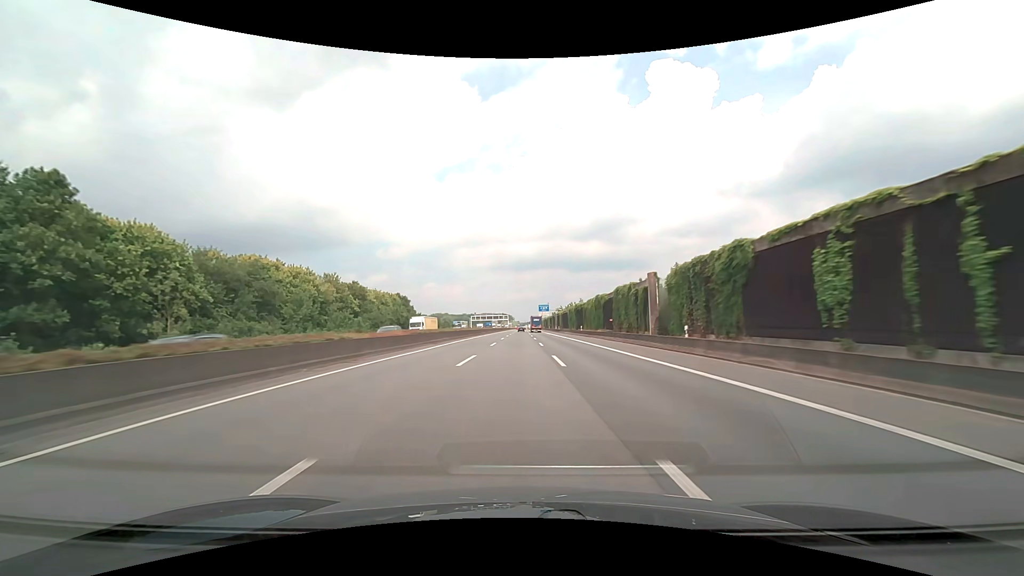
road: motorway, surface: asphalt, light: Day
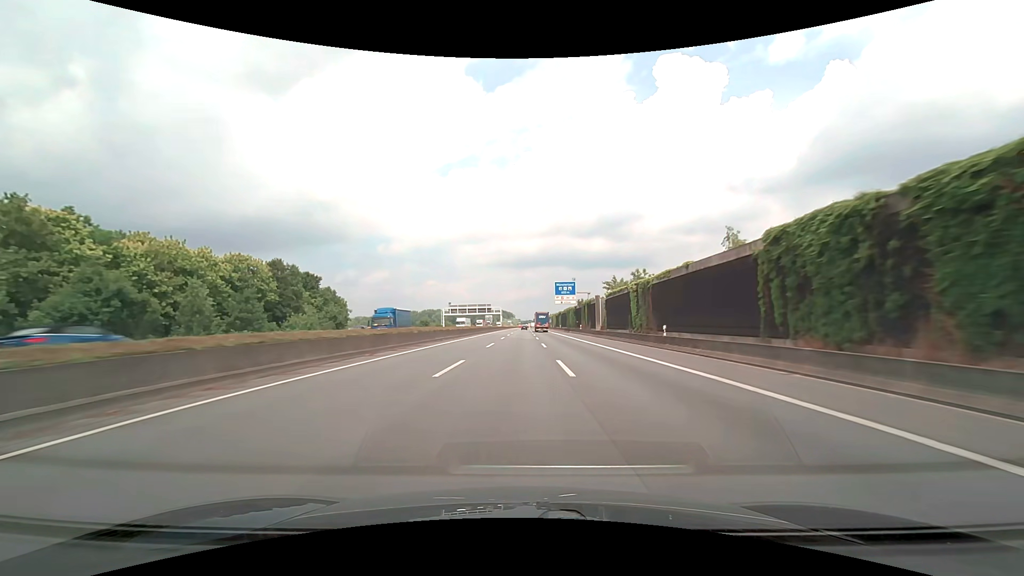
(-0.2, +93.5) m; 0°
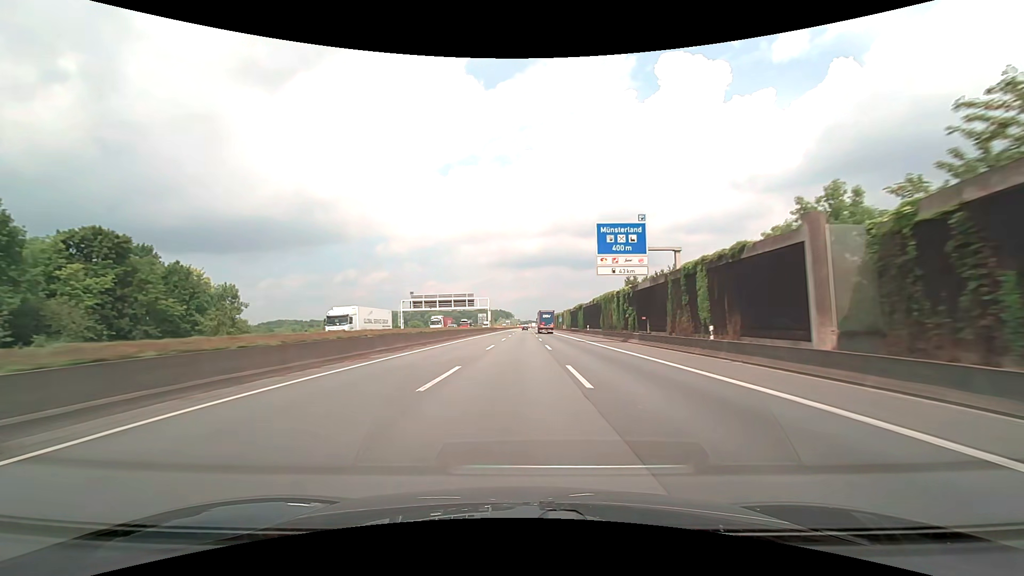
(+0.1, +56.4) m; 0°
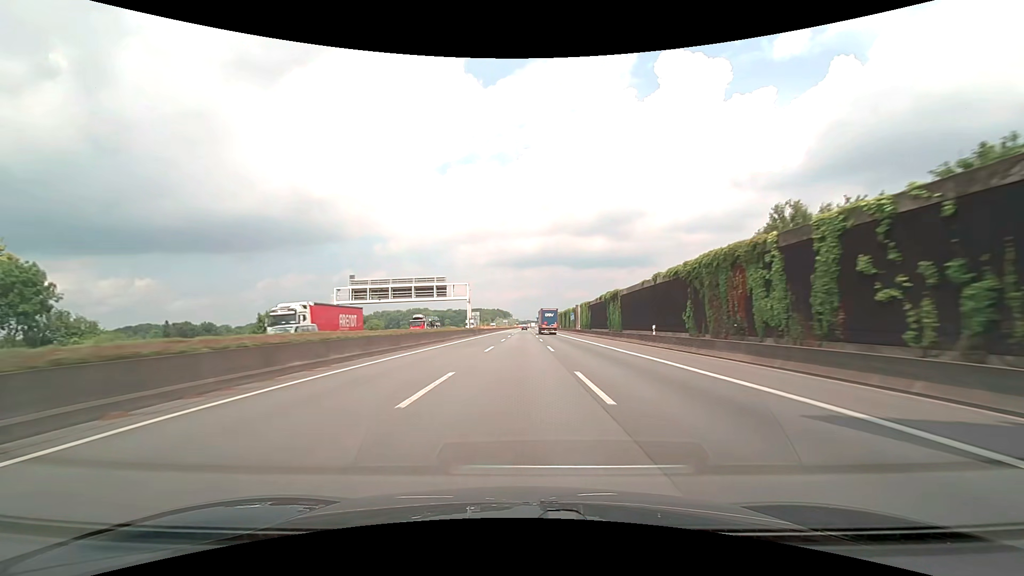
(+0.1, +37.8) m; 0°
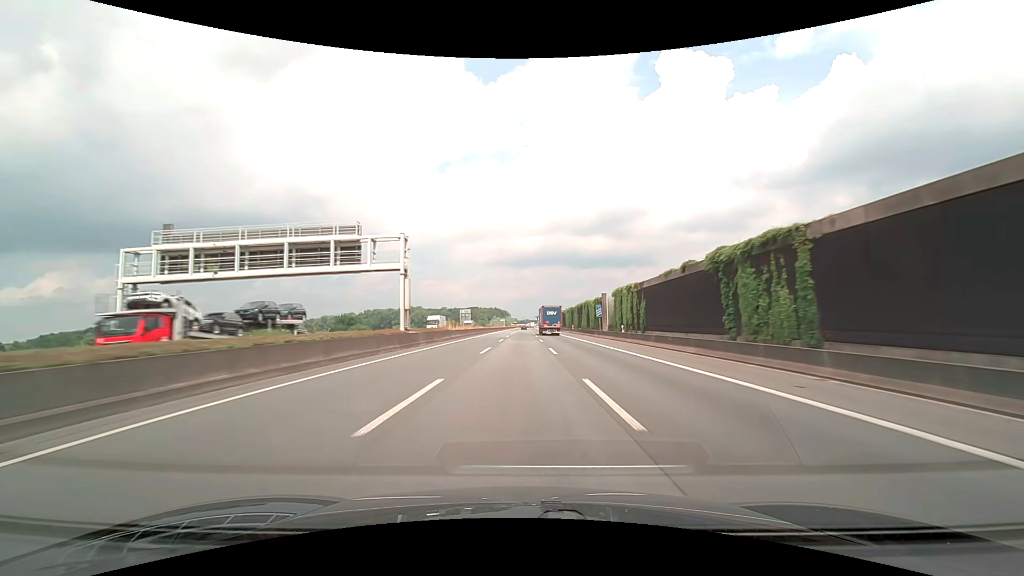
(+0.1, +37.9) m; 0°
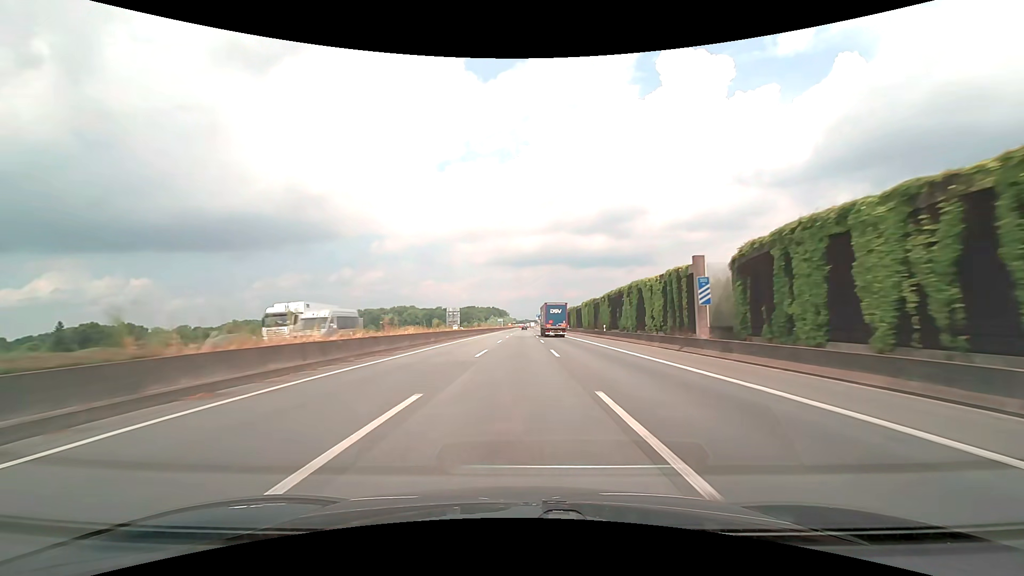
(0.0, +38.1) m; 0°
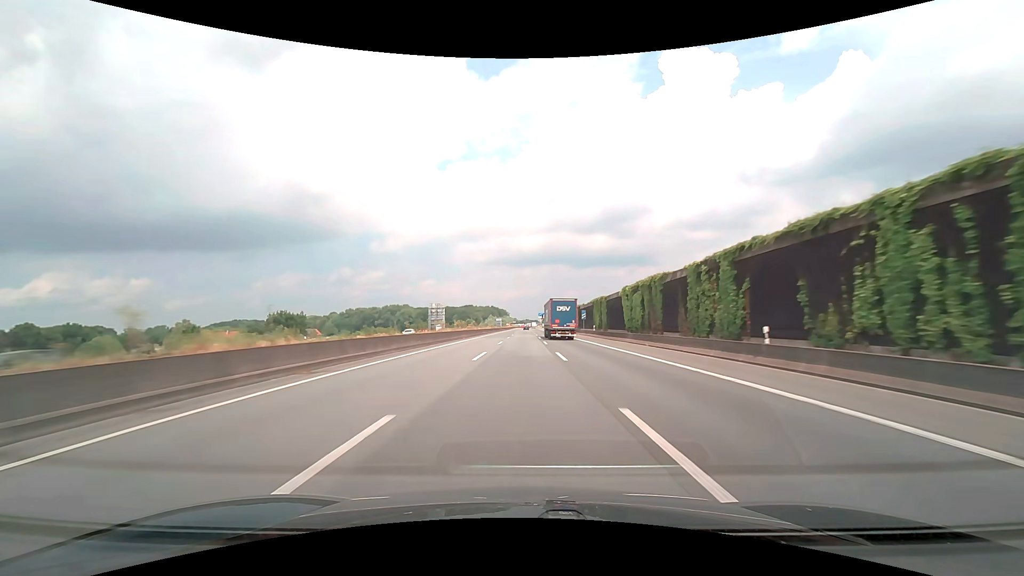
(0.0, +38.1) m; 0°
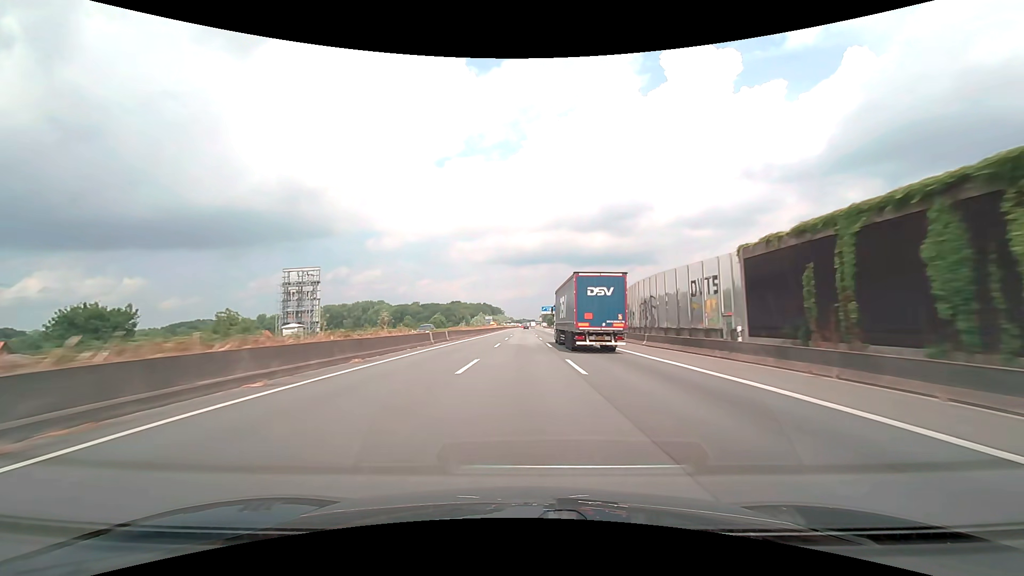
(+0.2, +95.1) m; 0°
(0, +10) (0, +20) (0, +30) (0, +40) (0, +50) (0, +60) (0, +70) (0, +80) (0, +90) (0, +100) m
